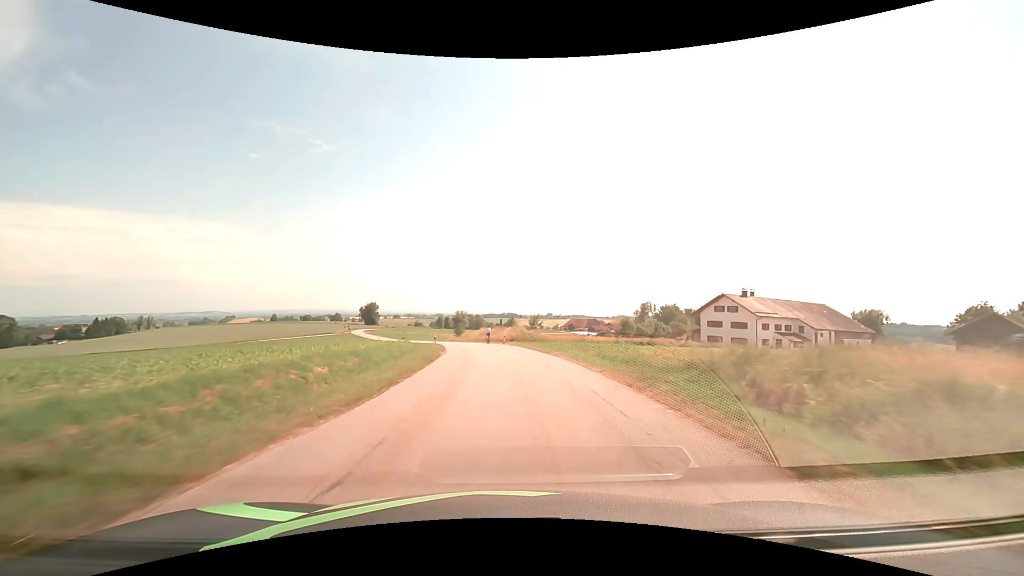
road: tertiary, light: Day
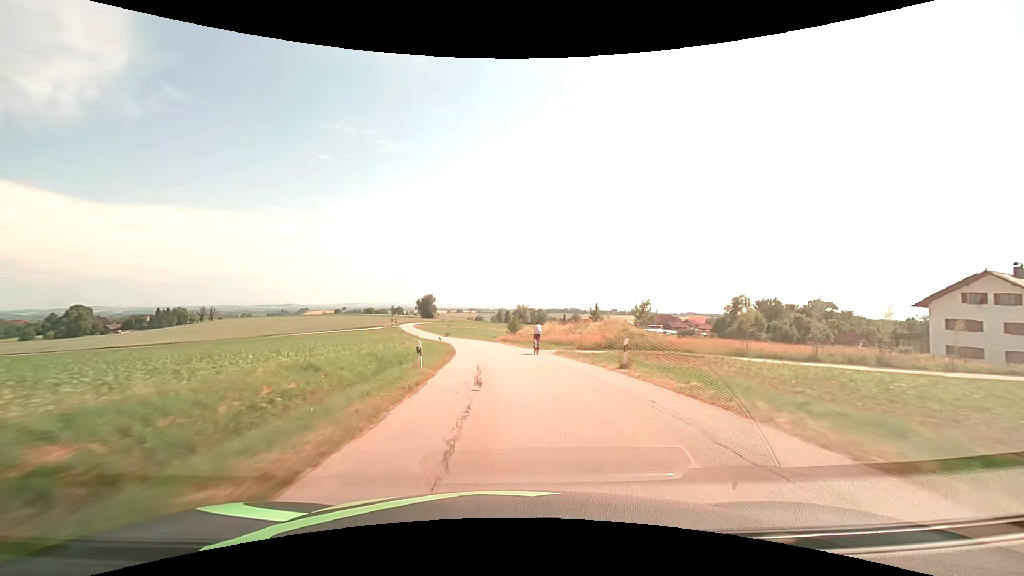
(-2.0, +32.6) m; -7°
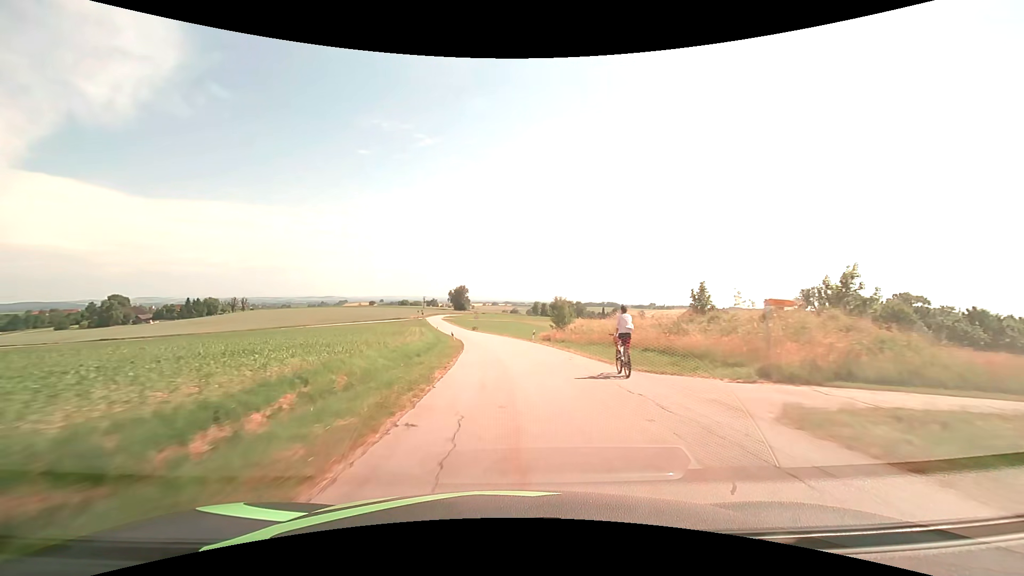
(-0.8, +21.8) m; -4°
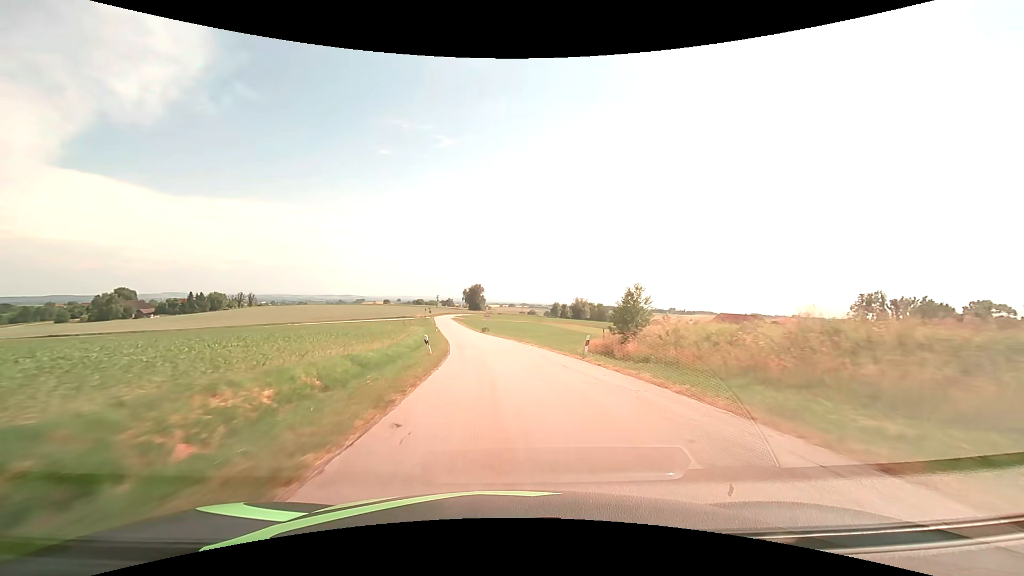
(-0.4, +21.9) m; -2°
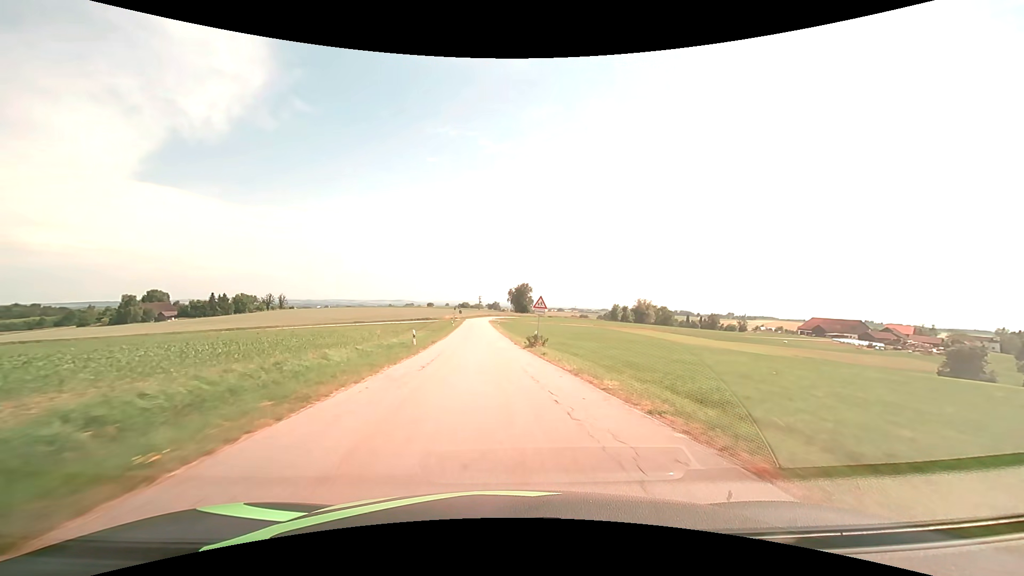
(-2.0, +43.2) m; -5°
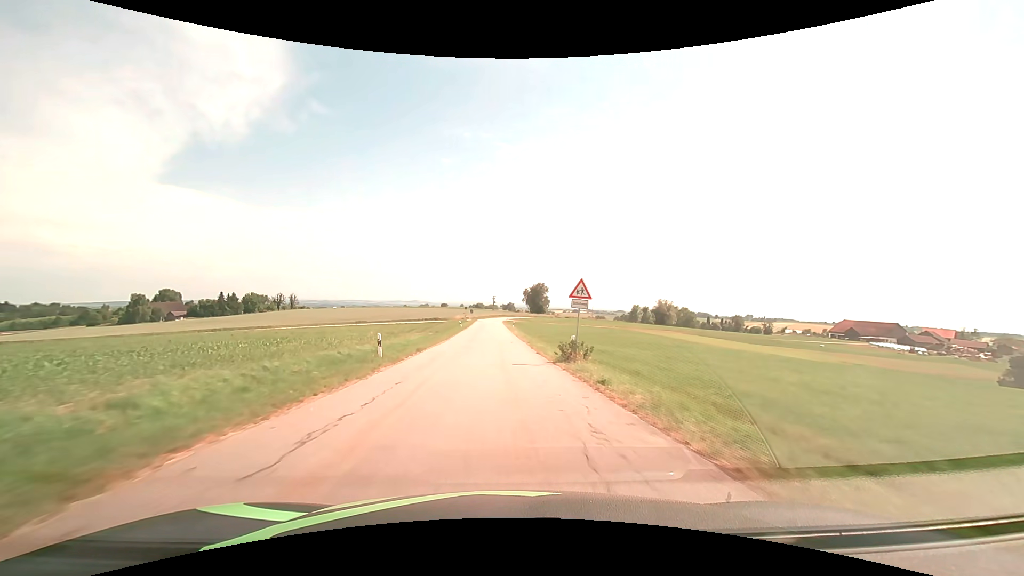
(-0.2, +10.7) m; -2°
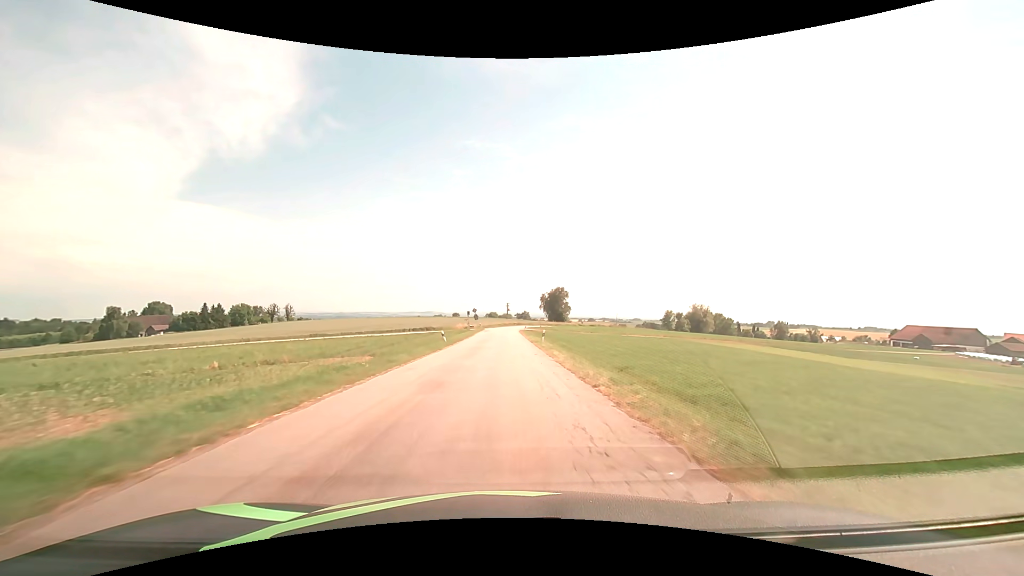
(-0.6, +32.2) m; -2°
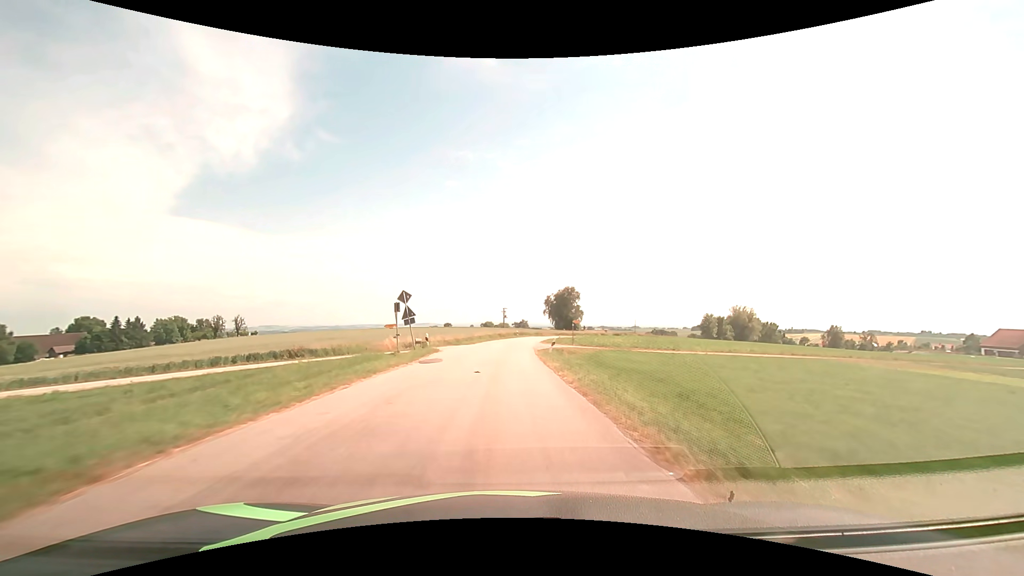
(+0.1, +53.6) m; 0°
(0, +10) (0, +20) (0, +30) (+1, +40) (+1, +50) (+2, +60) (+4, +70) (+5, +80) (+8, +89) (+11, +99) m
